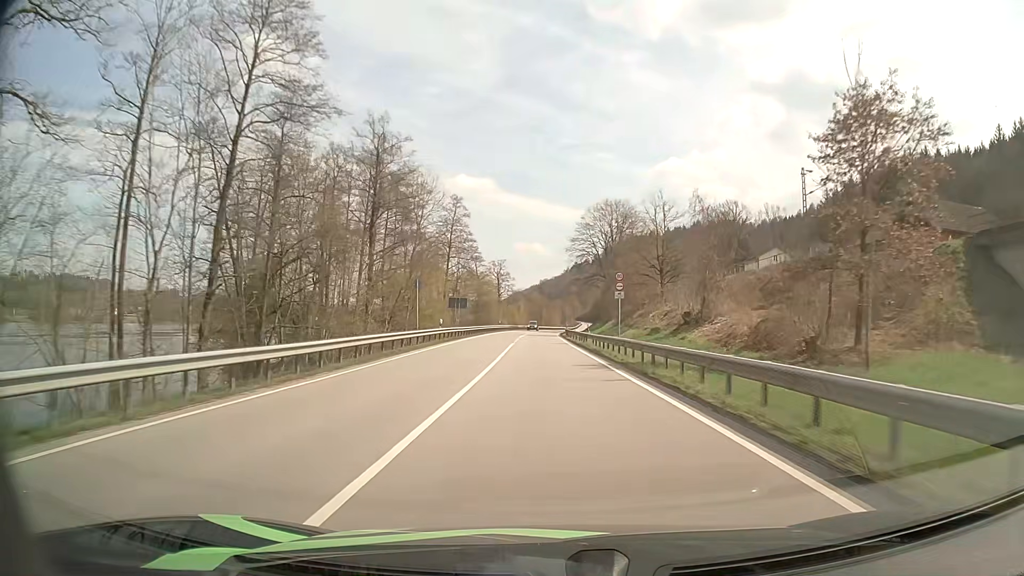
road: primary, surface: asphalt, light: Day
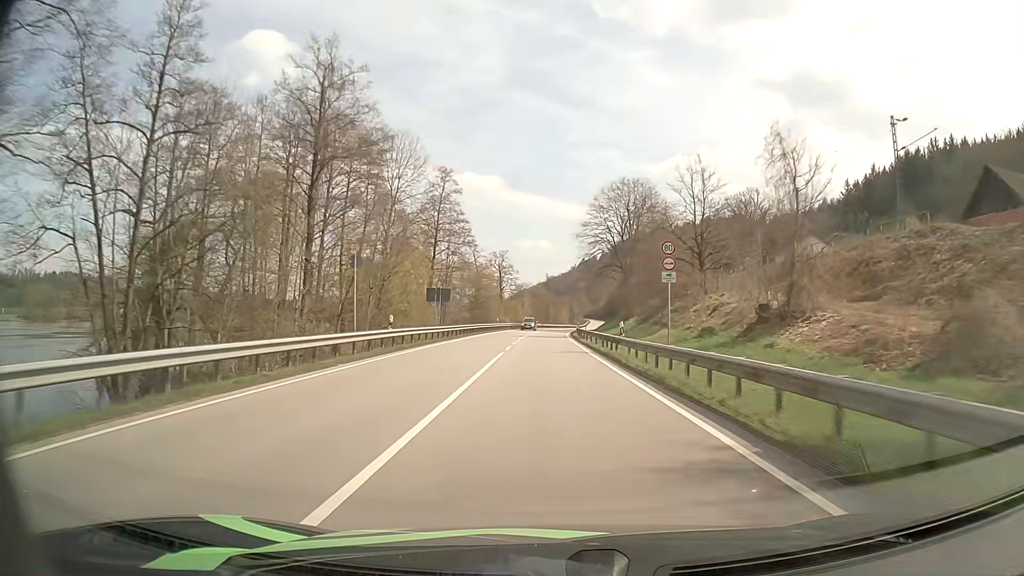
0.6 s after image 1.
(0.0, +15.0) m; 0°
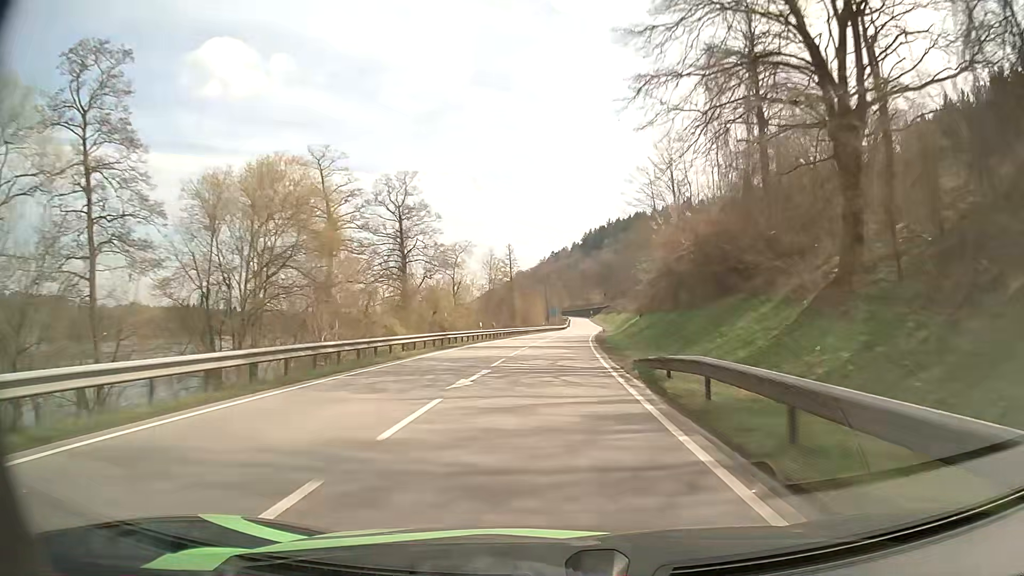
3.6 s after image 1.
(+0.5, +74.7) m; +2°
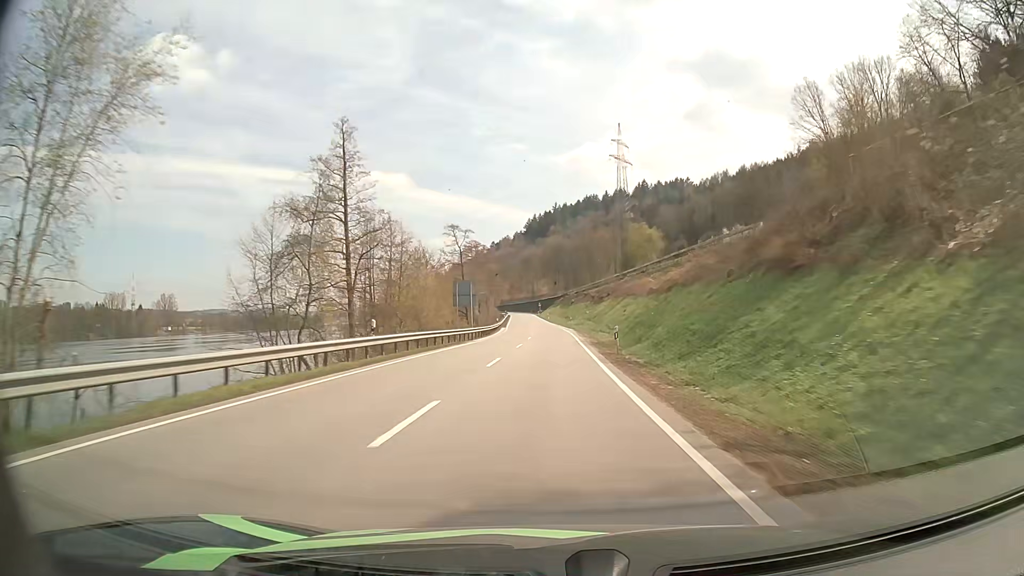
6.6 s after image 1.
(+3.3, +72.8) m; +5°
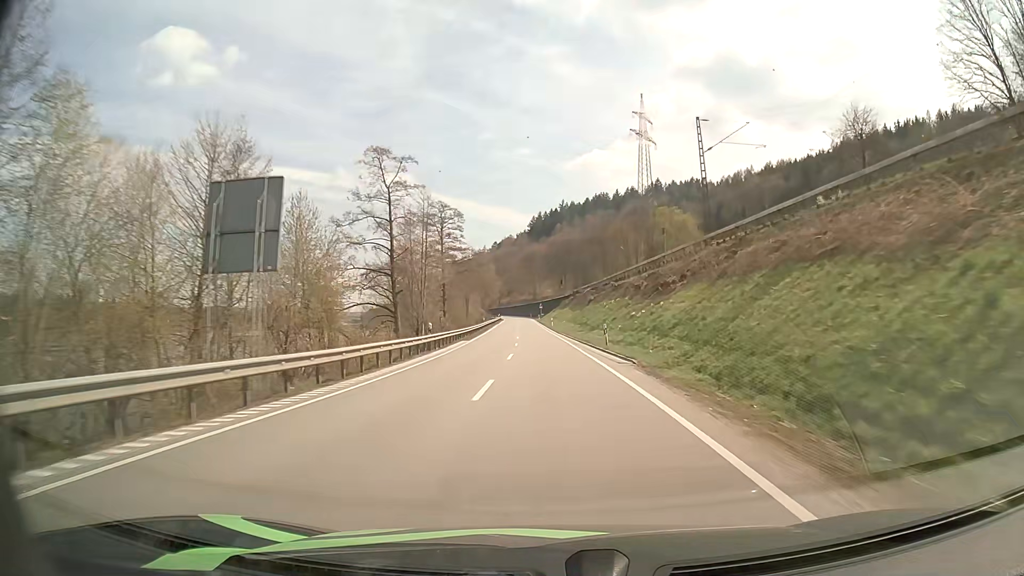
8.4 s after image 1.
(0.0, +43.4) m; 0°
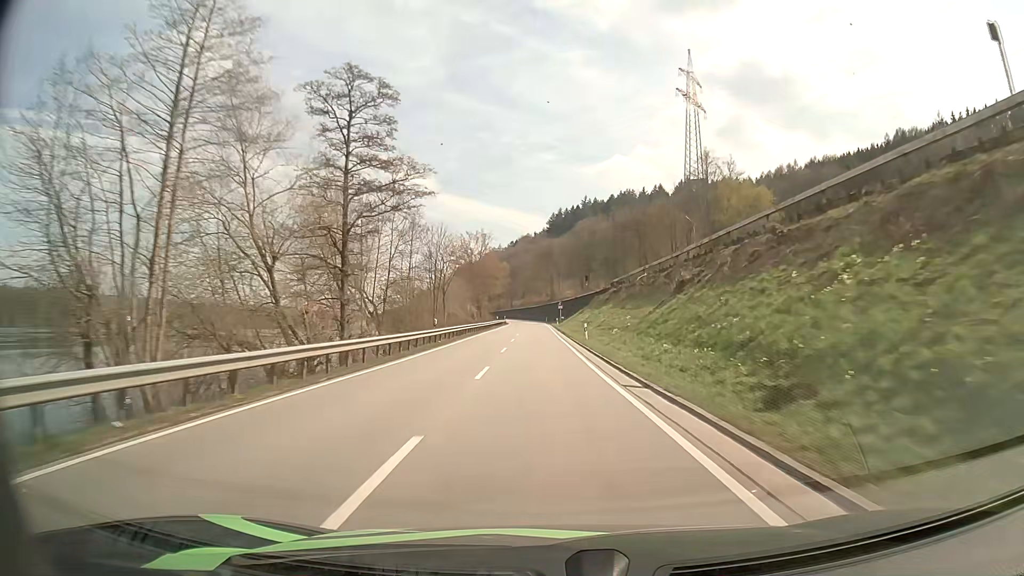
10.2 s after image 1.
(-0.5, +43.8) m; -1°
(0, +10) (0, +20) (0, +30) (0, +40) (0, +50) (-1, +60) (-1, +70) (-1, +80) (-1, +90) (-2, +100) m
